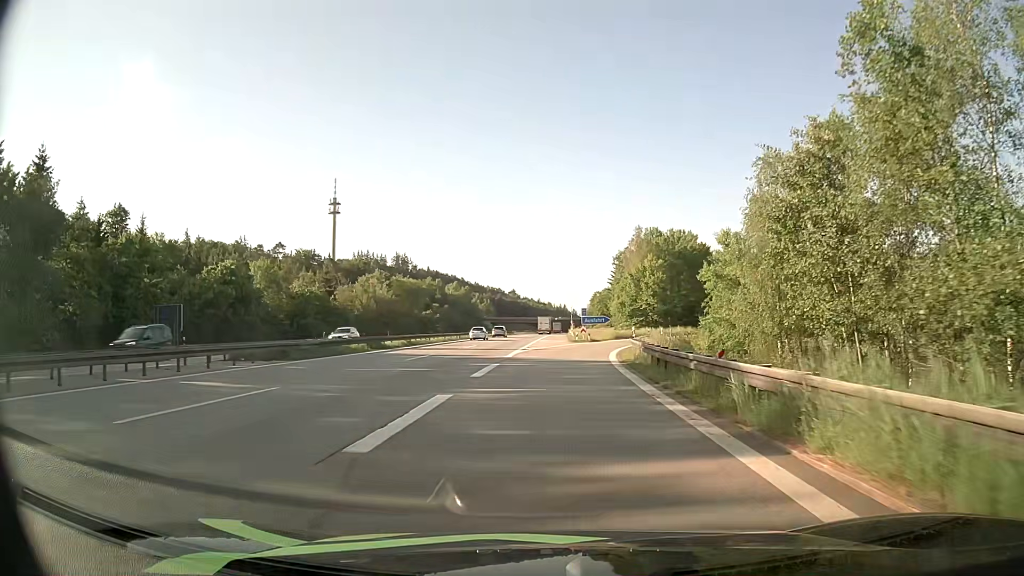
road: motorway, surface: asphalt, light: Day
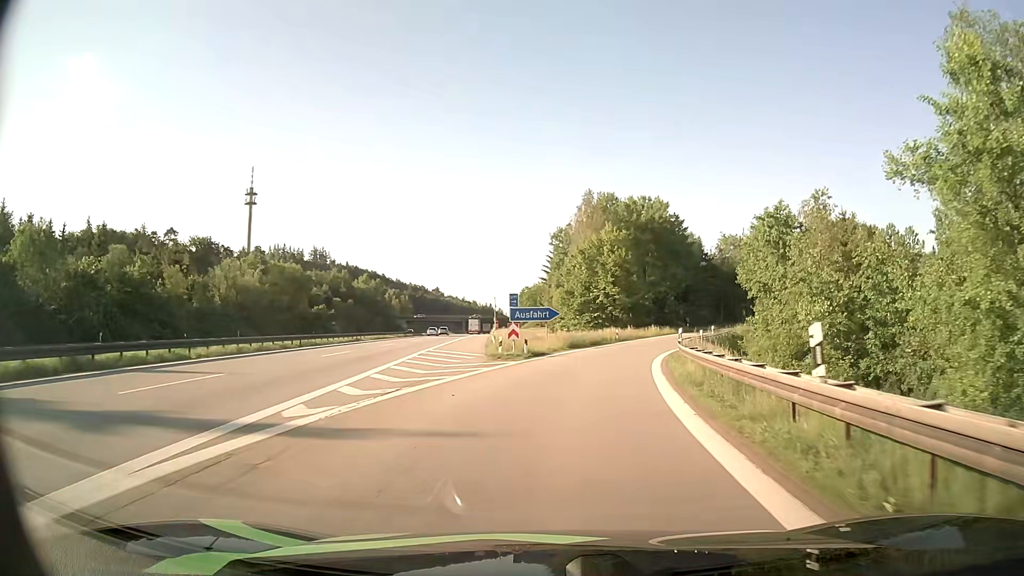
(+1.2, +33.8) m; +6°
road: motorway_link
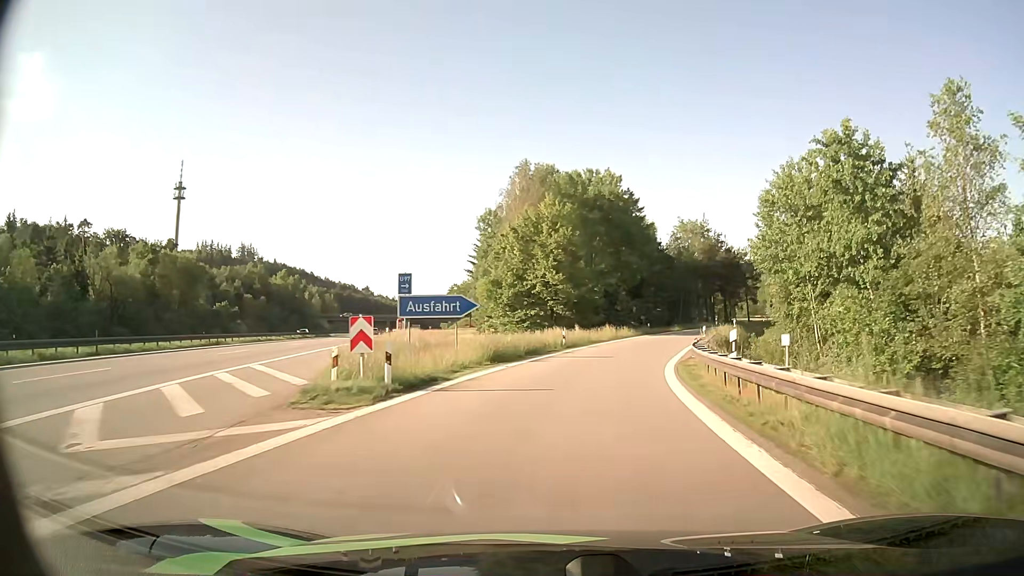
(+0.7, +17.0) m; +5°
